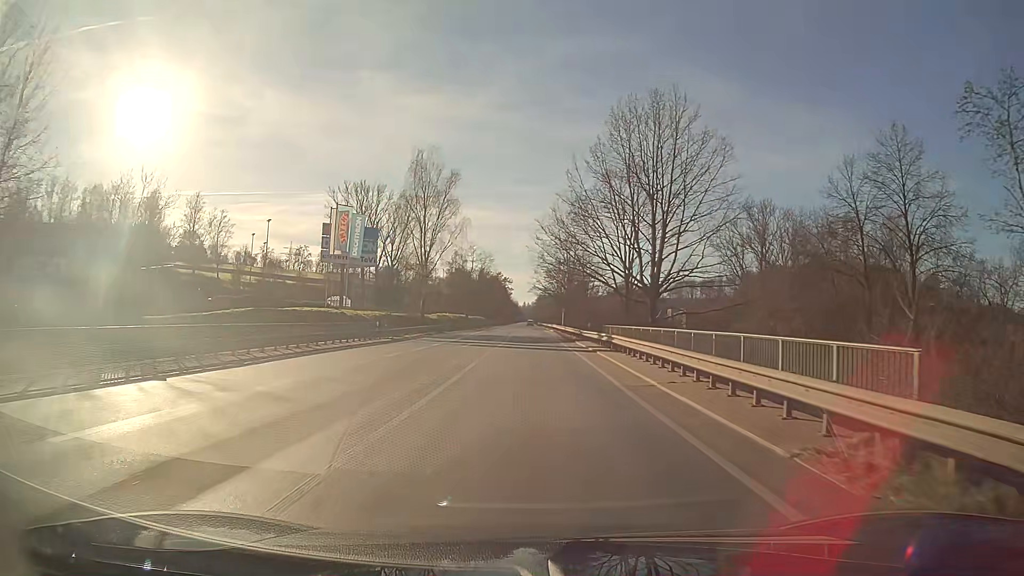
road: primary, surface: asphalt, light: Day
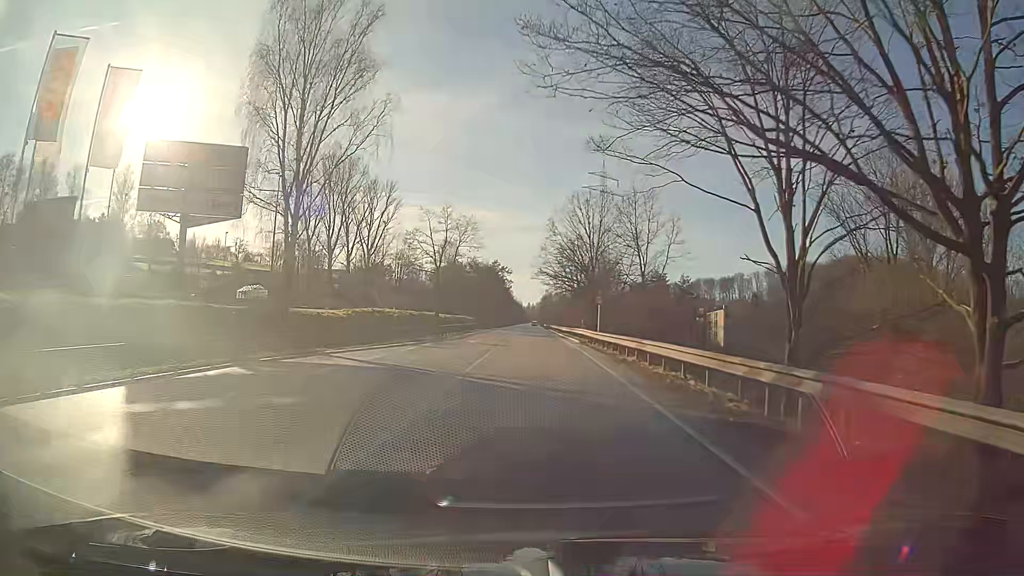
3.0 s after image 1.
(-0.1, +40.0) m; 0°
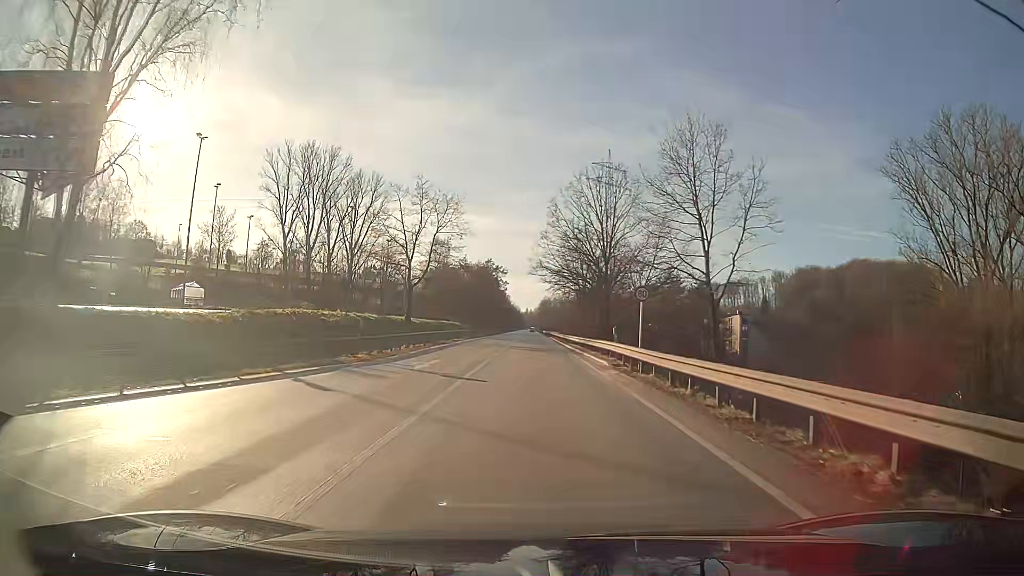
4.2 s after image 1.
(+0.1, +16.3) m; 0°
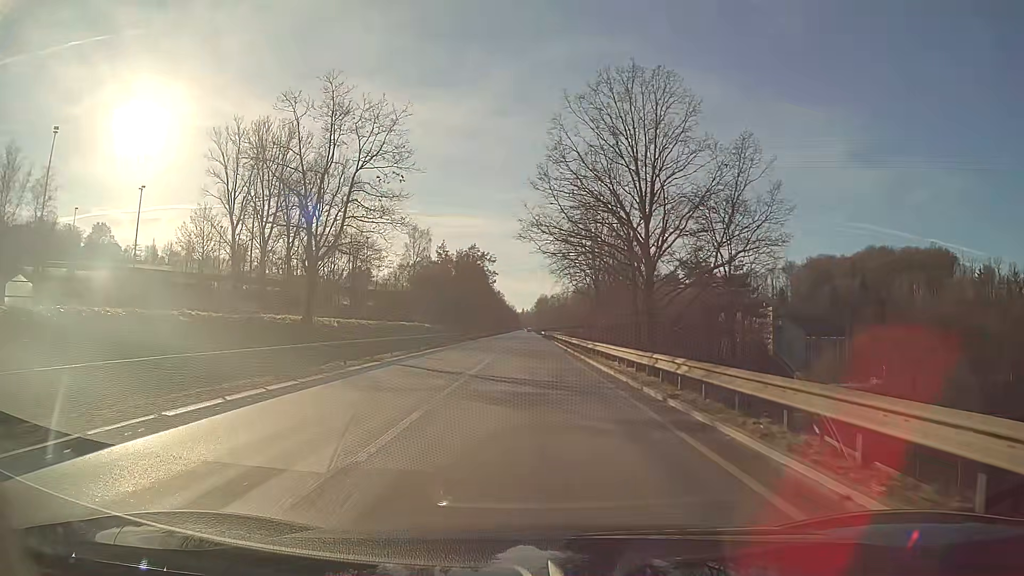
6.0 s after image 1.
(0.0, +26.1) m; 0°
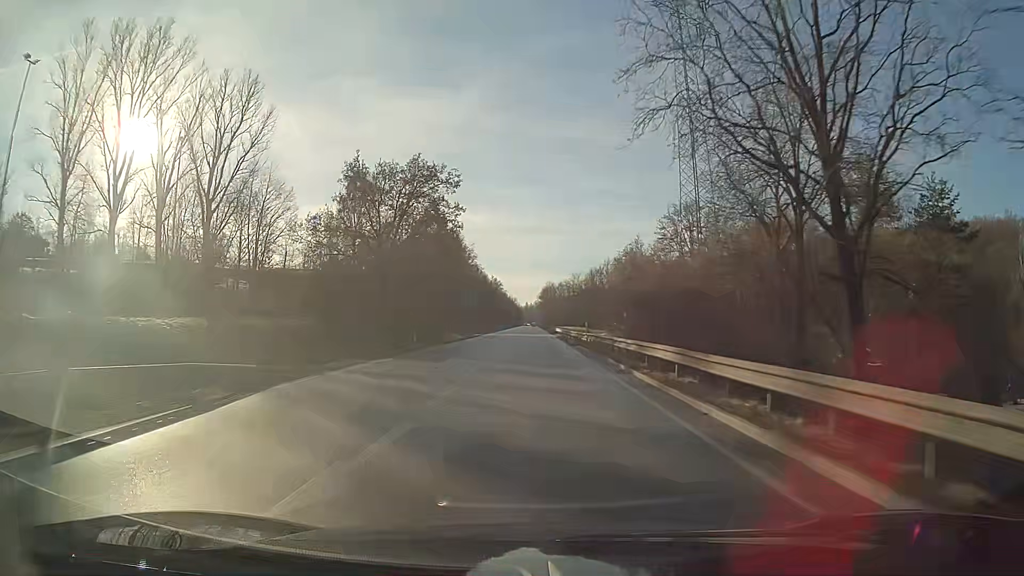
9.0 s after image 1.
(-0.4, +56.3) m; 0°
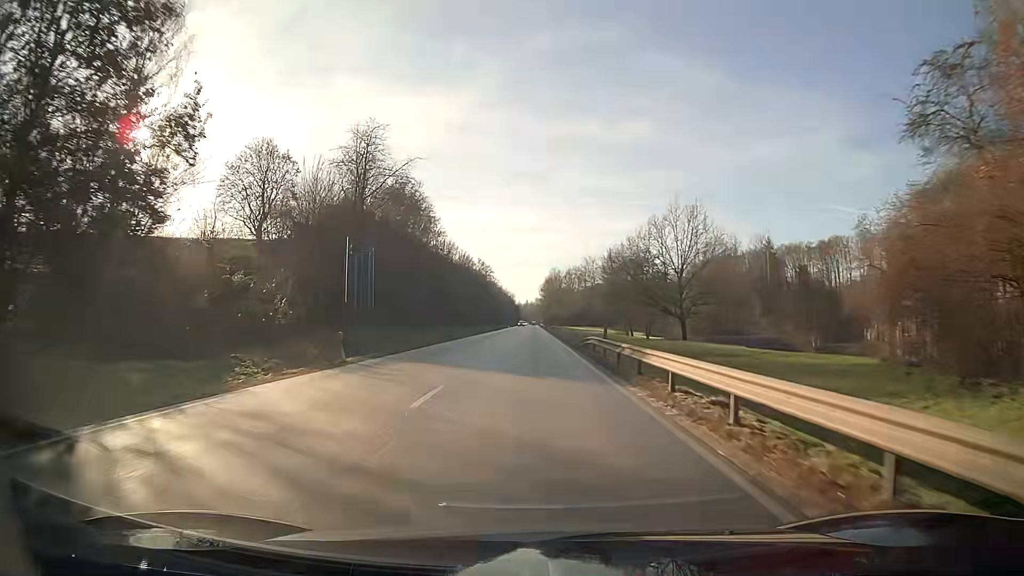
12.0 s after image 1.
(+0.1, +62.9) m; 0°
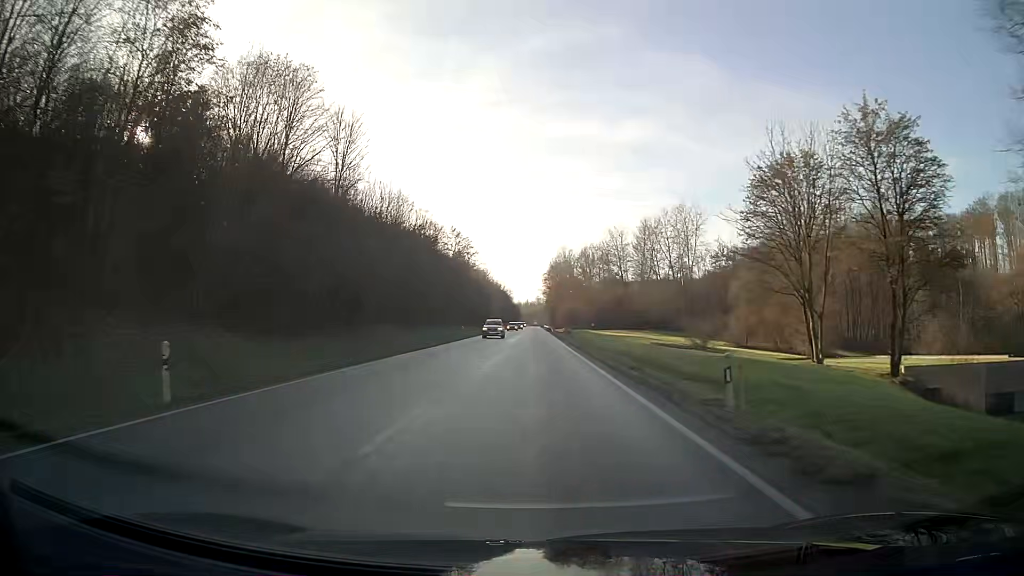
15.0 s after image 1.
(0.0, +63.5) m; 0°
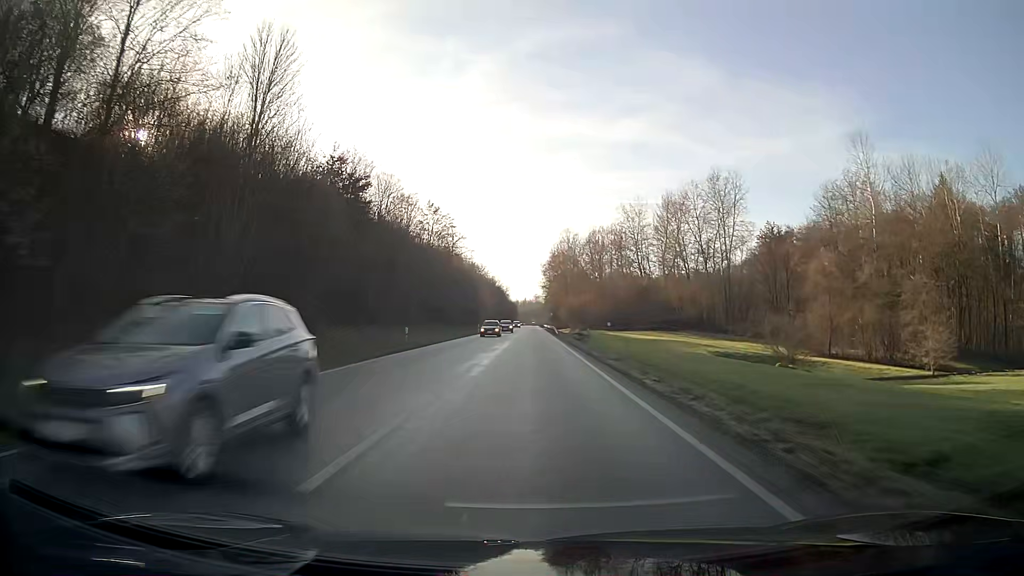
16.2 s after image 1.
(0.0, +25.7) m; 0°
